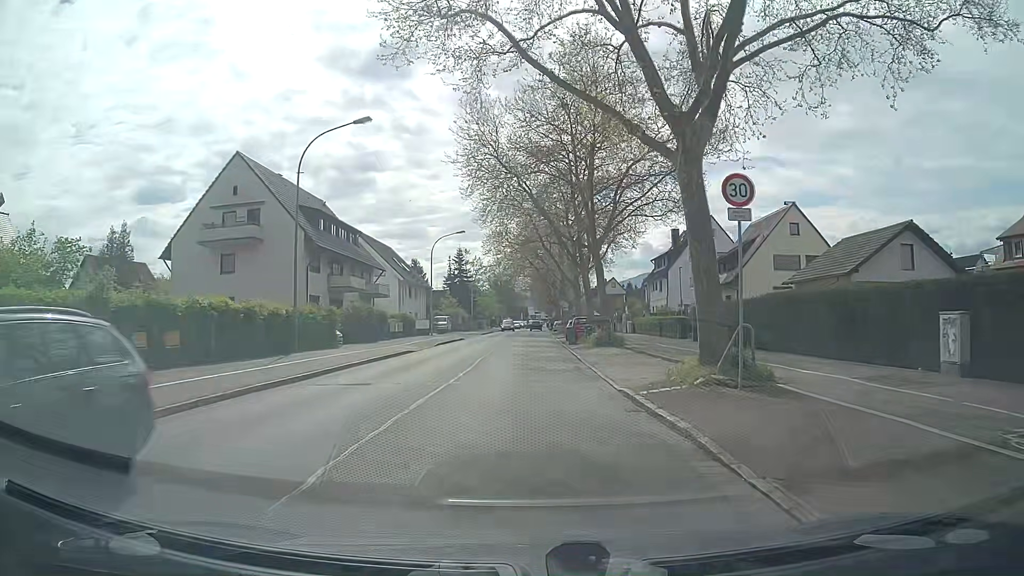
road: secondary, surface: asphalt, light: Day
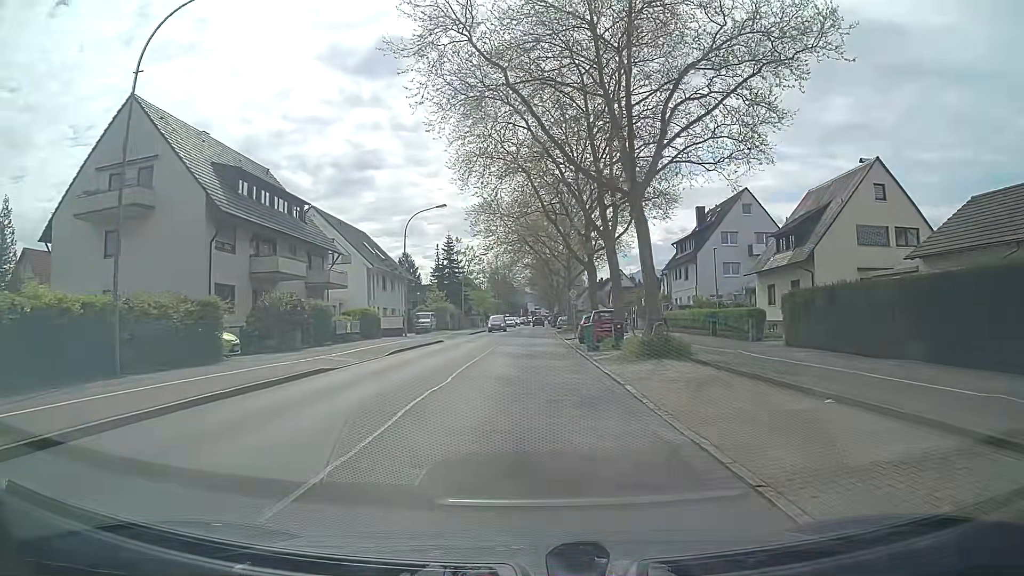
(0.0, +13.4) m; 0°
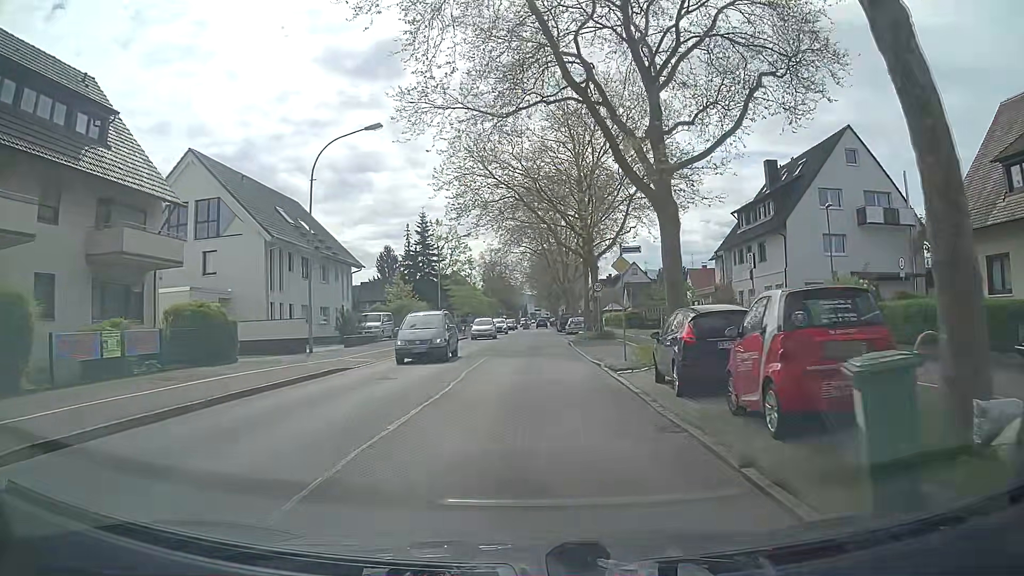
(+0.2, +22.4) m; 0°
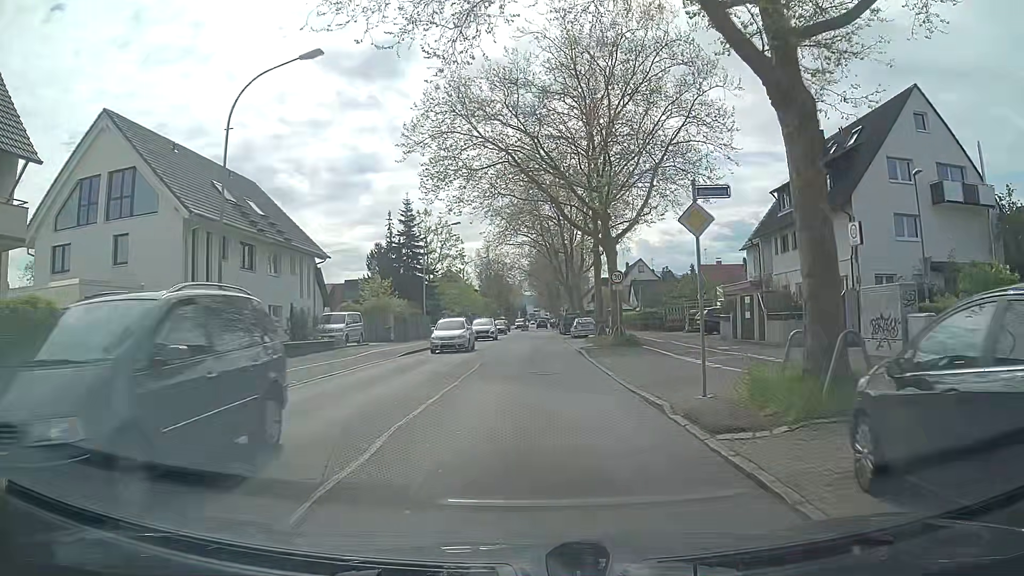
(+0.1, +8.9) m; 0°
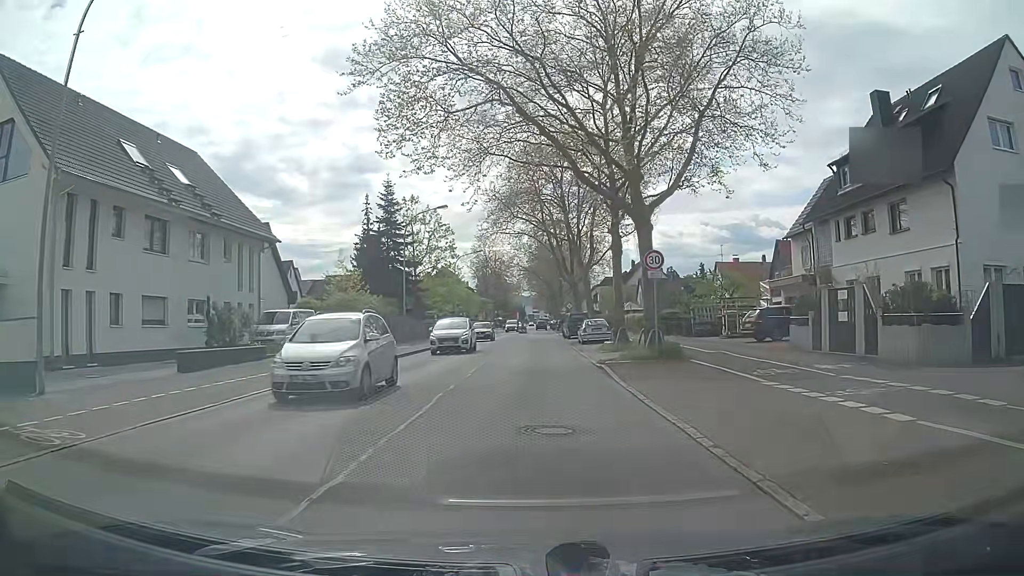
(+0.1, +8.9) m; 0°
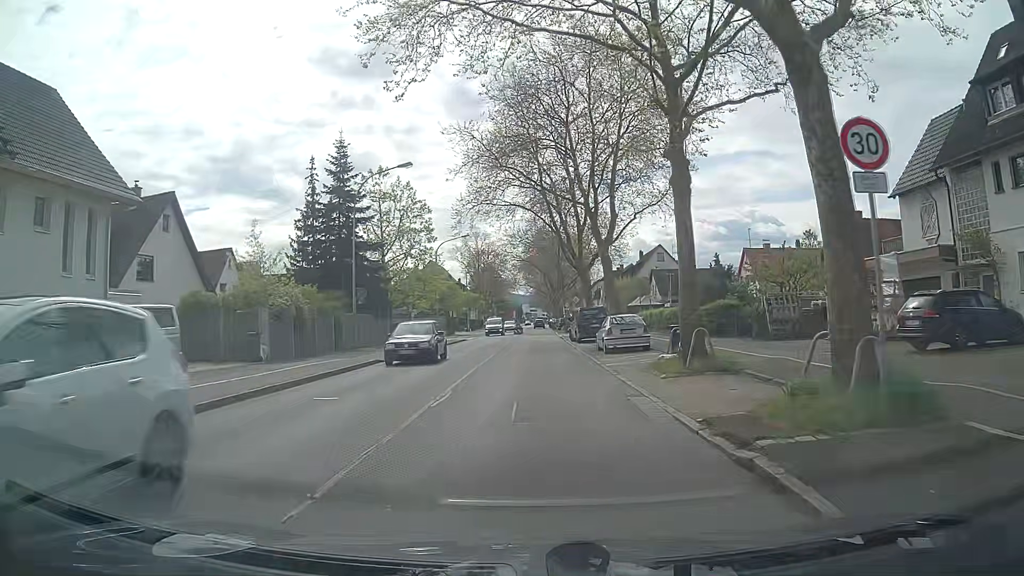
(+0.3, +13.4) m; +1°
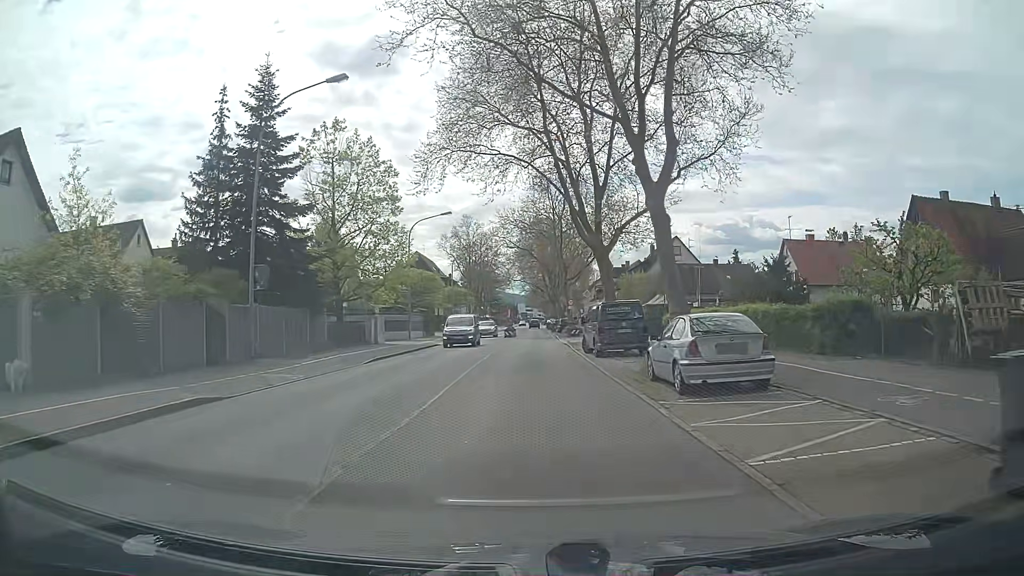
(0.0, +13.4) m; +1°
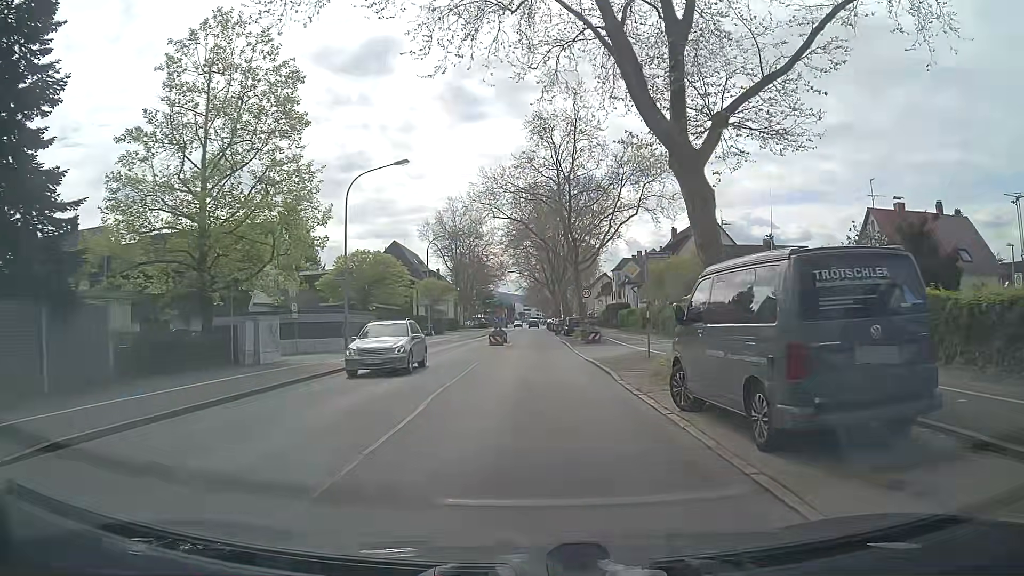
(-0.3, +17.8) m; 0°
(0, +10) (0, +20) (0, +30) (0, +40) (0, +50) (0, +60) (0, +70) (0, +80) (0, +90) (0, +100) m
